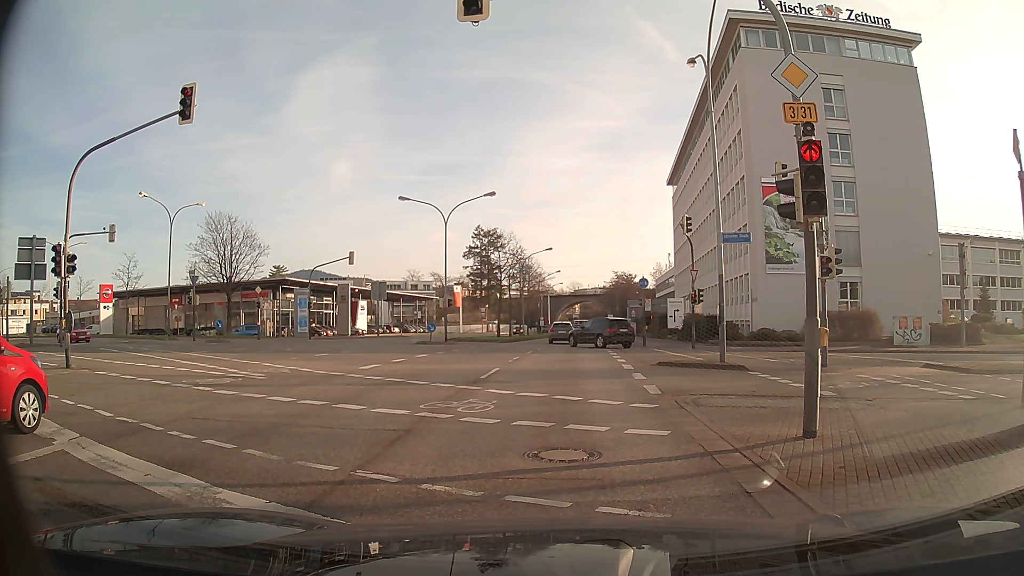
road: primary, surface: asphalt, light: Day
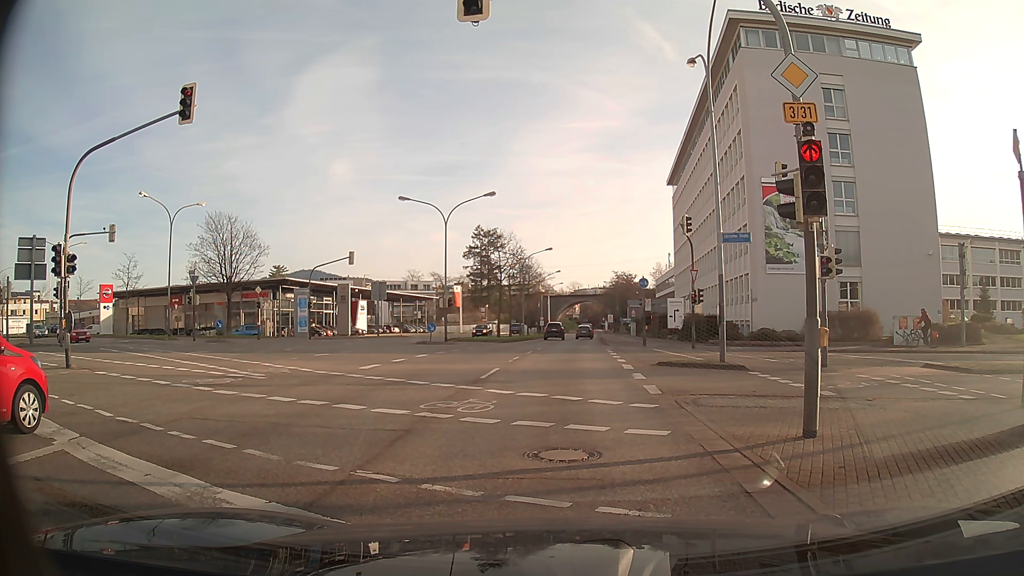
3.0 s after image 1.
(0.0, 0.0) m; 0°
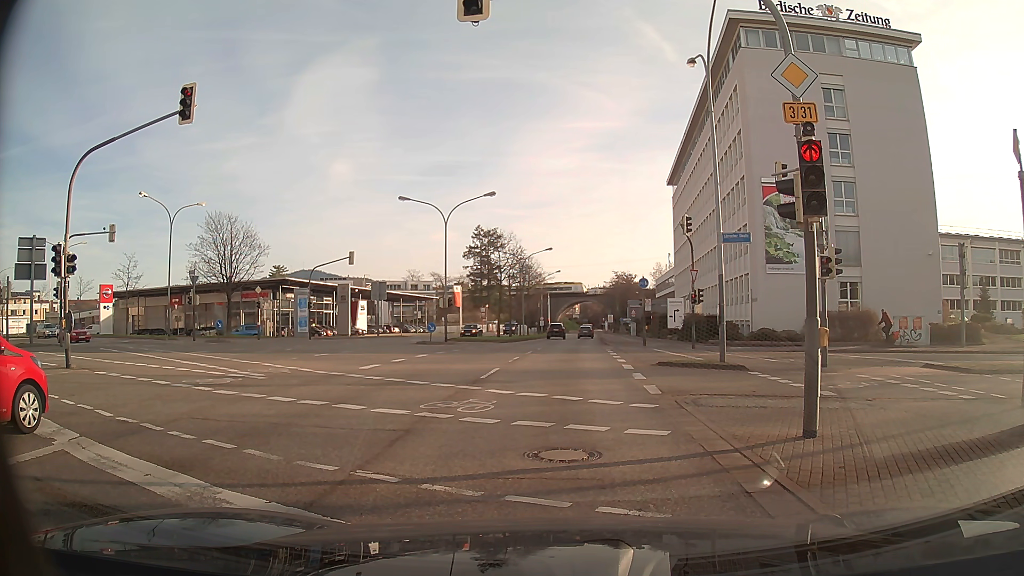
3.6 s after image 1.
(0.0, 0.0) m; 0°
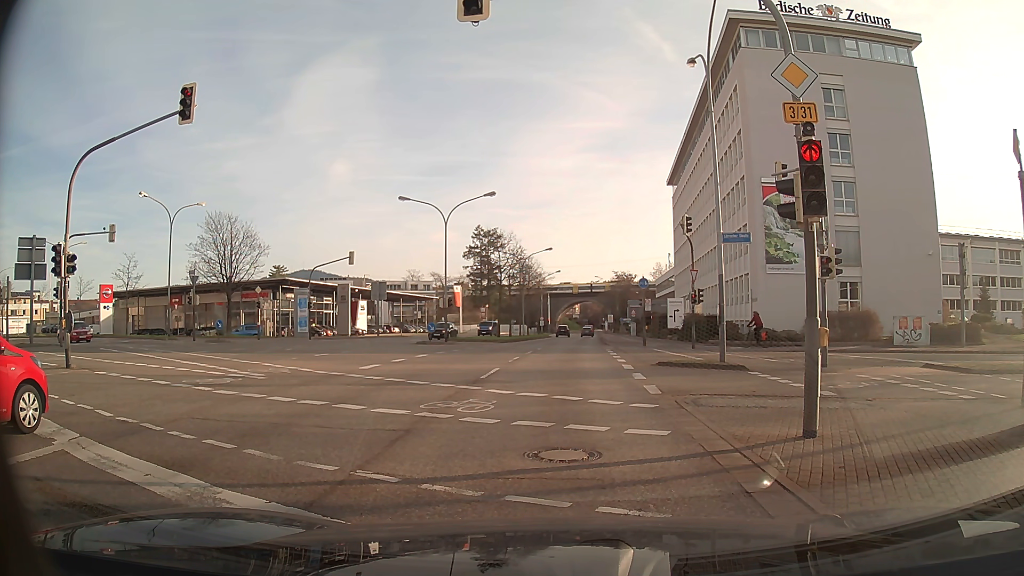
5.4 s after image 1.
(0.0, 0.0) m; 0°
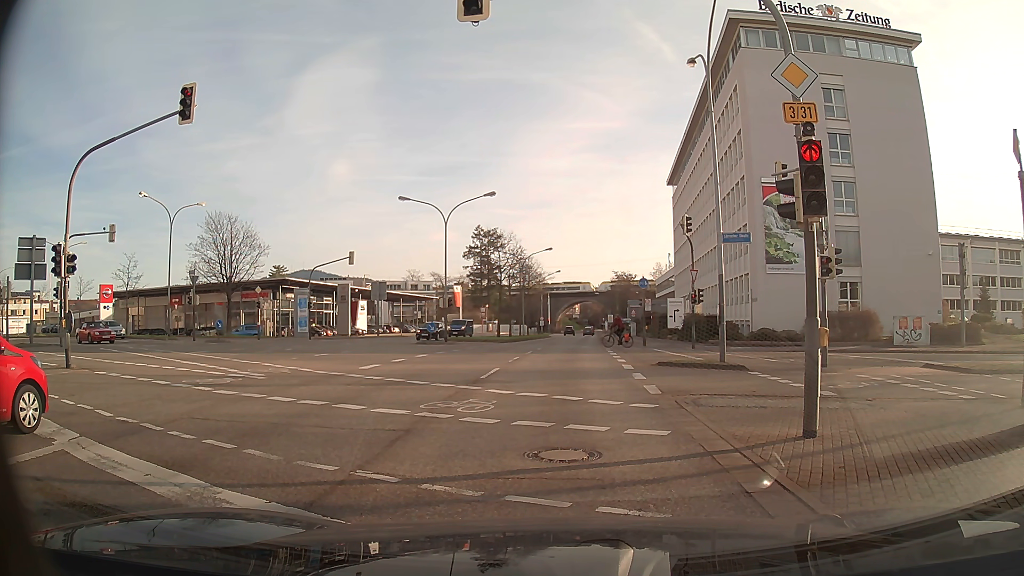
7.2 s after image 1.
(0.0, 0.0) m; 0°
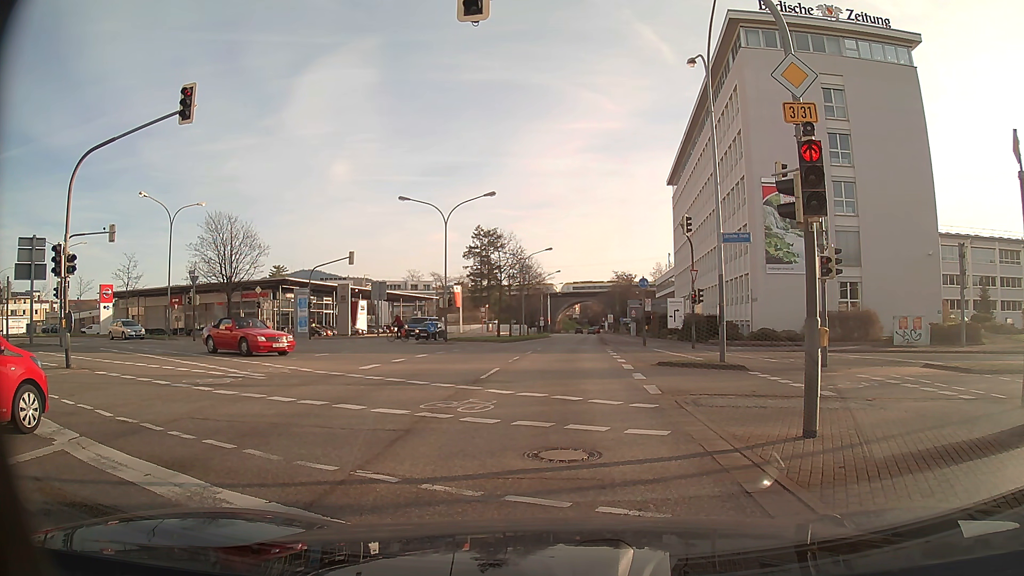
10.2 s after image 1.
(0.0, 0.0) m; 0°
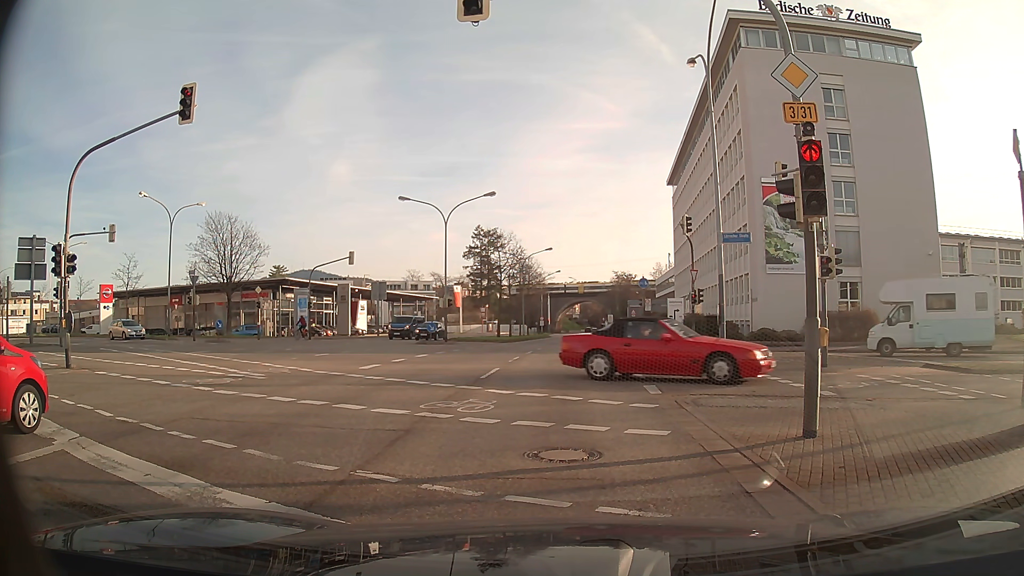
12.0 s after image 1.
(0.0, 0.0) m; 0°
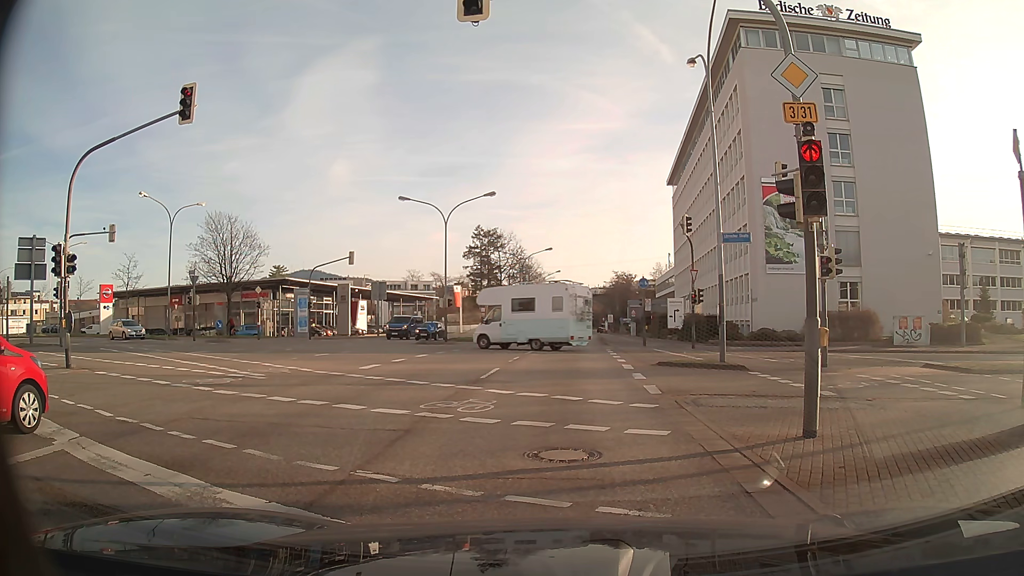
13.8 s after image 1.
(0.0, 0.0) m; 0°
(0, +10) (0, +20) (+1, +30) (+1, +40) (+2, +50) (+2, +60) (+3, +70) (+4, +80) (+4, +90) (+5, +100) m
